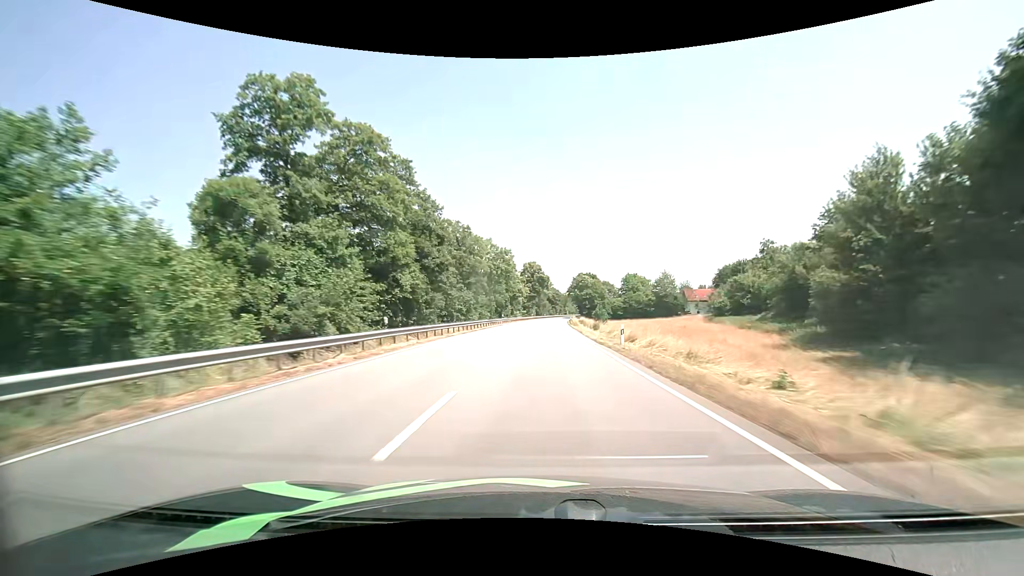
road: primary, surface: asphalt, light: Day
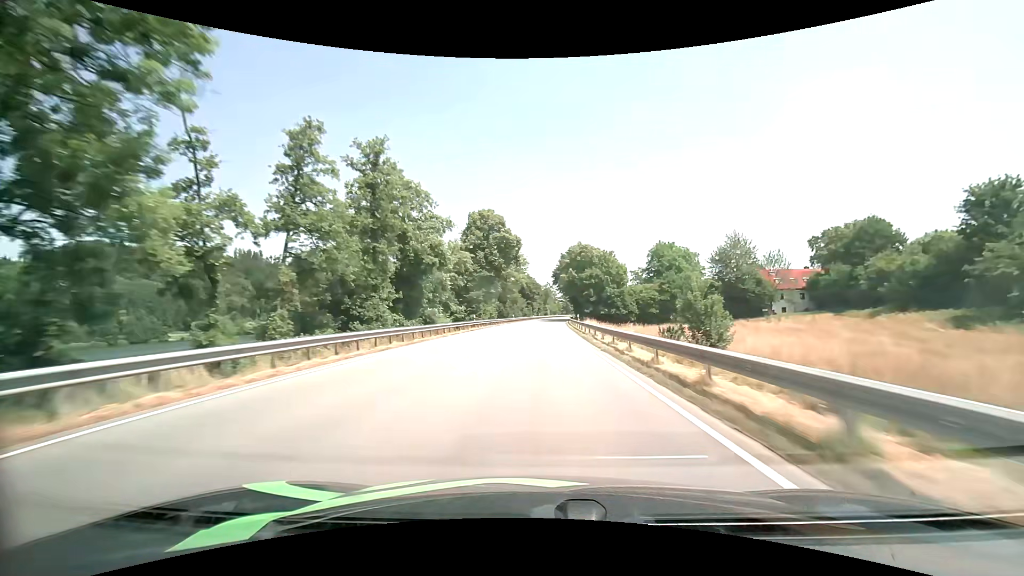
(+2.4, +77.5) m; +3°
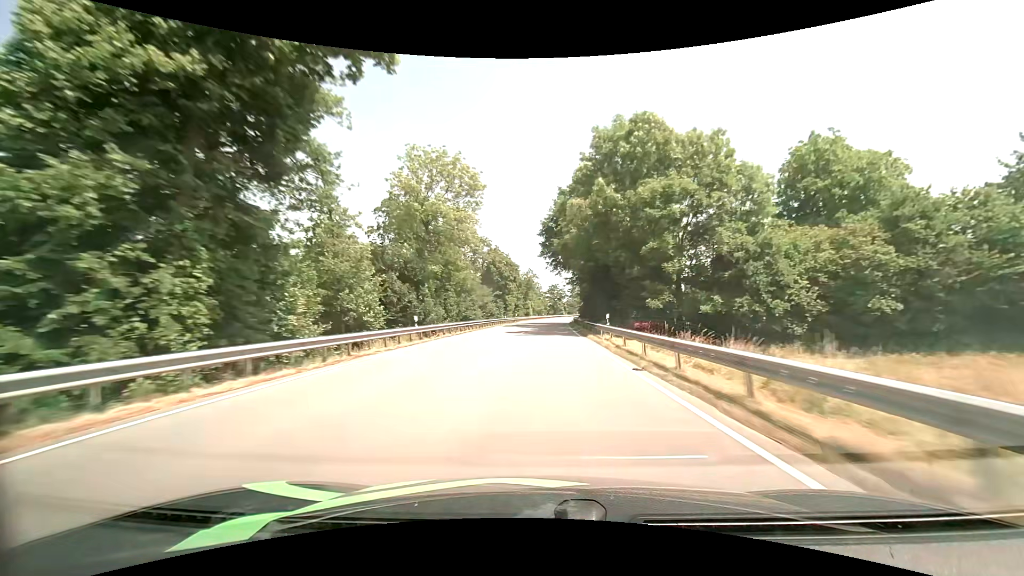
(+0.9, +61.5) m; +2°
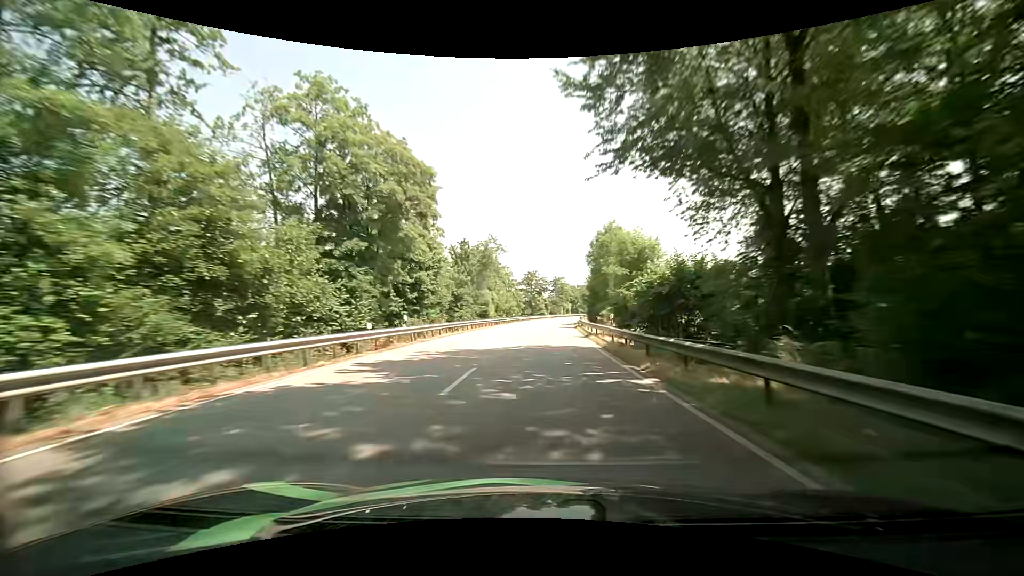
(+1.2, +61.0) m; +3°
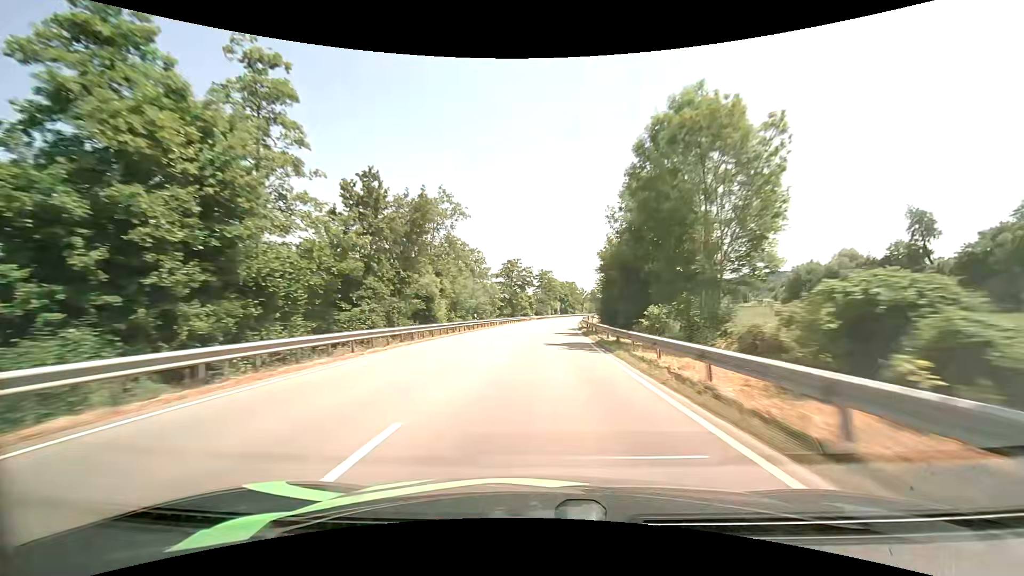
(+0.1, +30.1) m; +1°
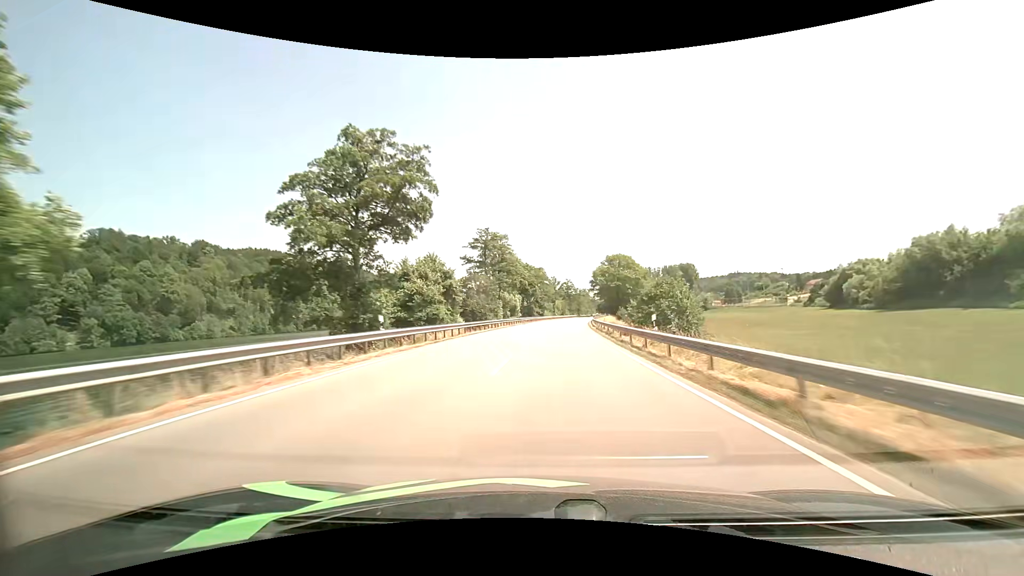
(+2.9, +74.3) m; +4°
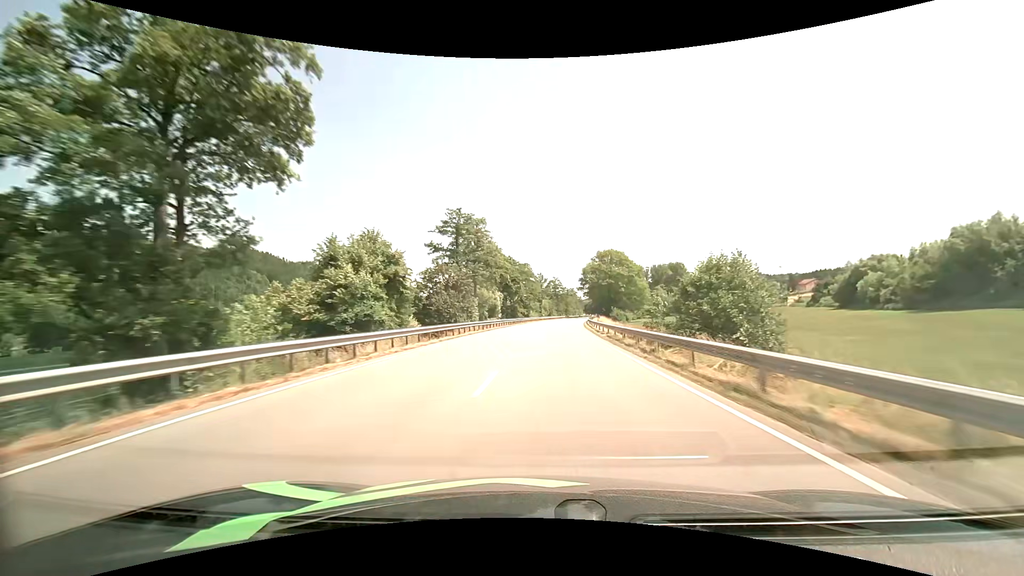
(+0.2, +14.7) m; +2°
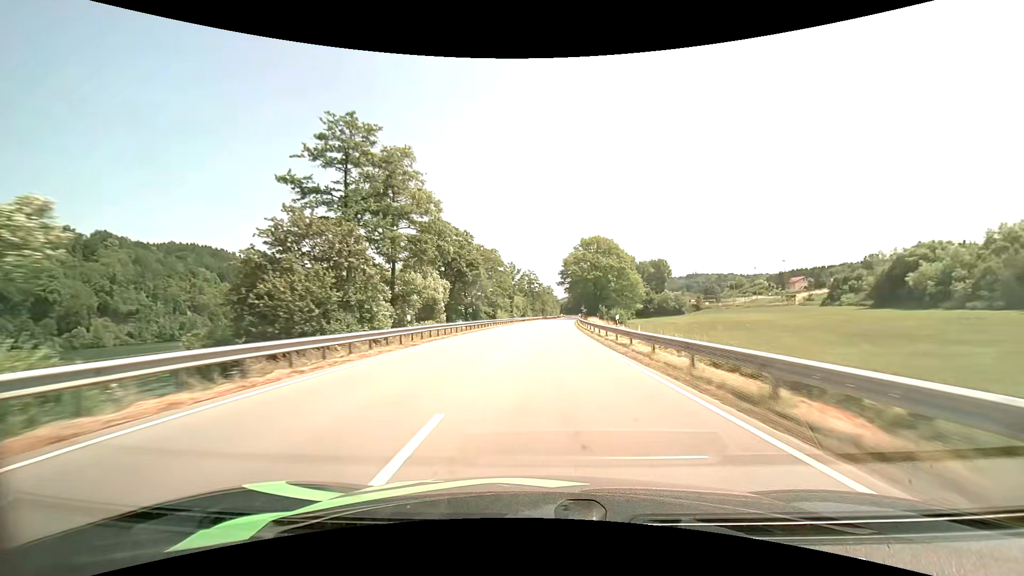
(+0.8, +29.2) m; +3°
(0, +10) (0, +20) (+1, +30) (+1, +40) (+2, +50) (+2, +60) (+3, +70) (+4, +80) (+5, +90) (+5, +100) m
